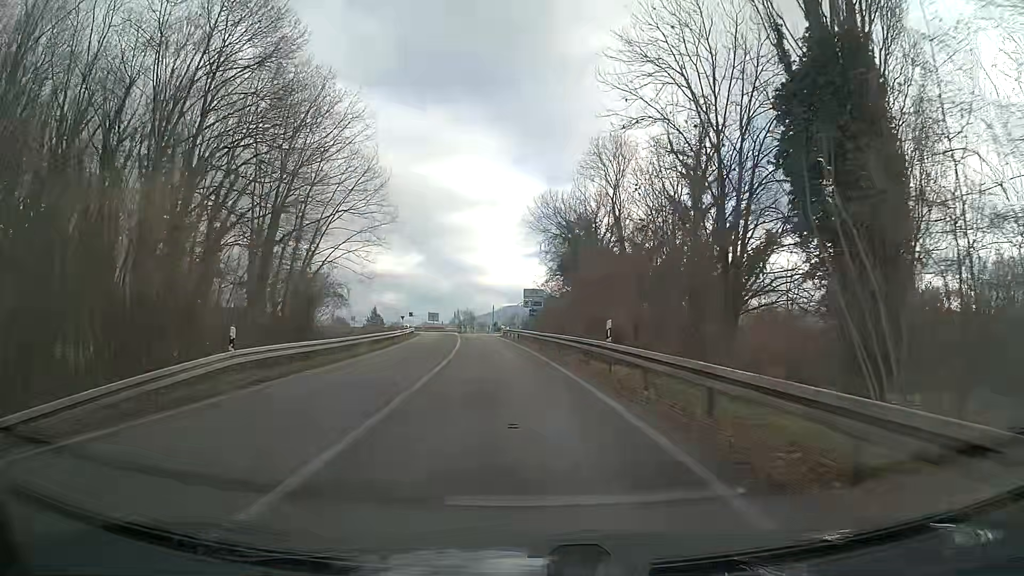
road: trunk_link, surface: asphalt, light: Day
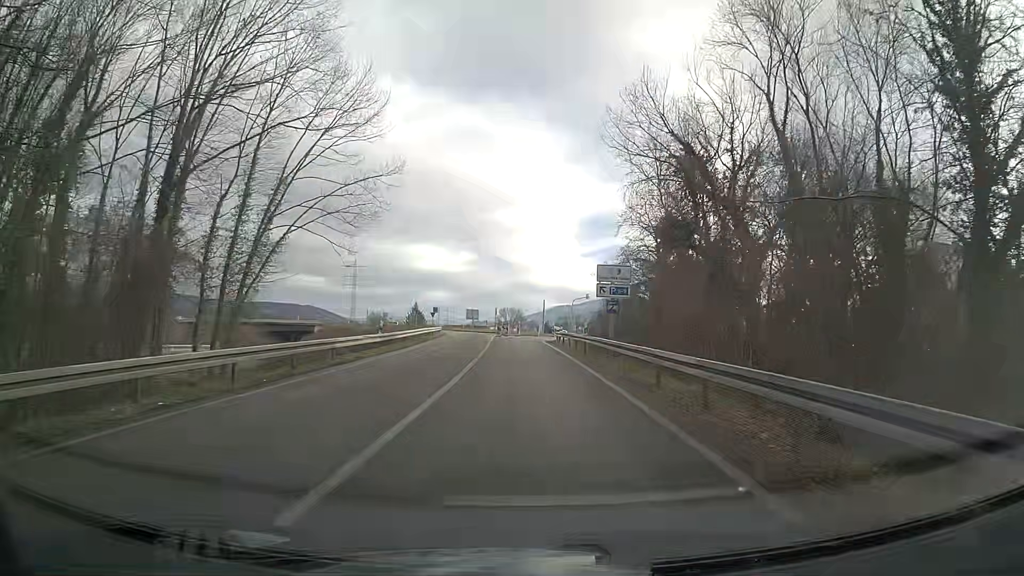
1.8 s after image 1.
(-1.1, +21.7) m; -5°
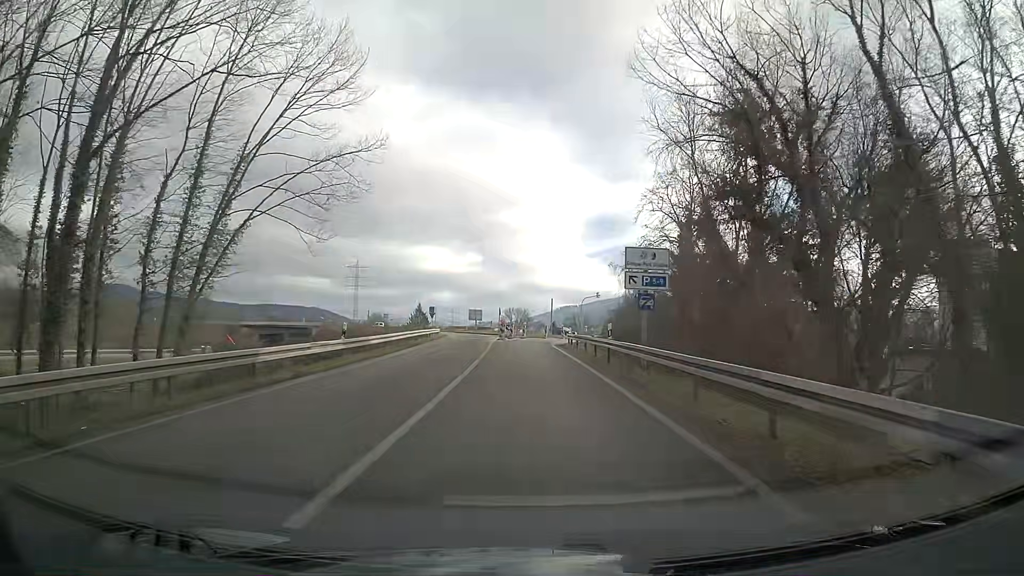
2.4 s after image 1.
(0.0, +7.0) m; -1°
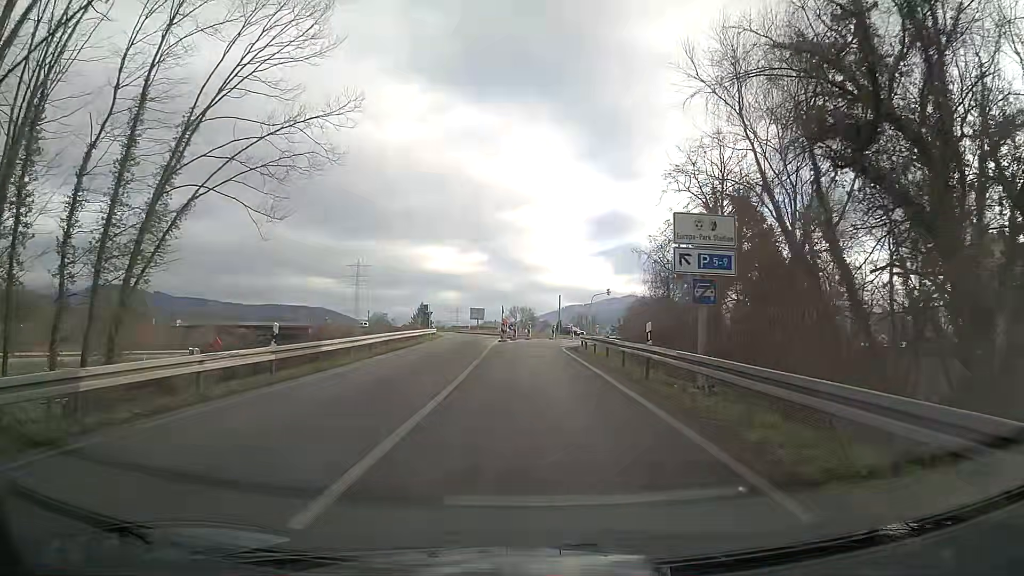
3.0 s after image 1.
(+0.1, +7.0) m; +1°
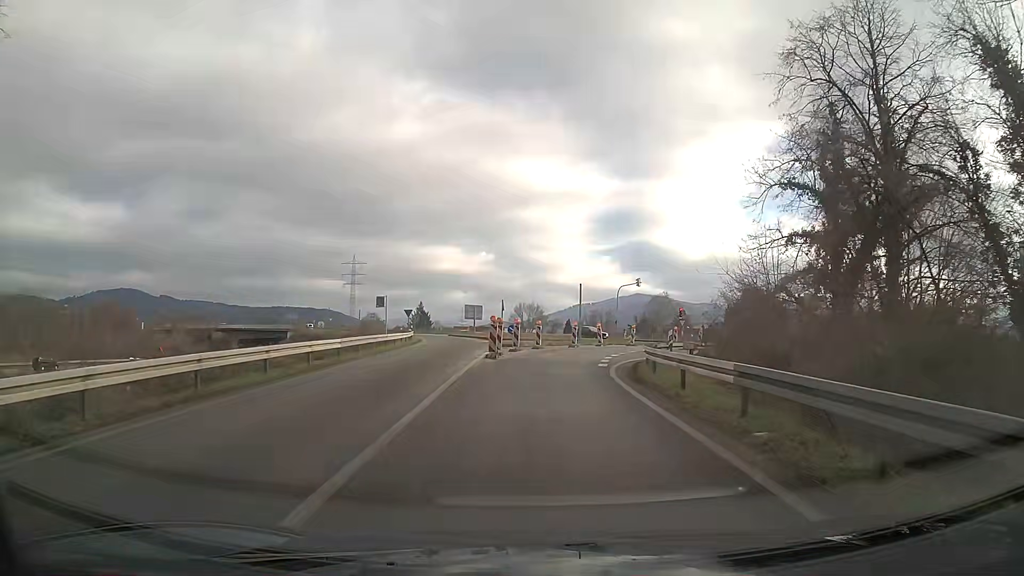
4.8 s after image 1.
(-0.2, +19.5) m; -1°
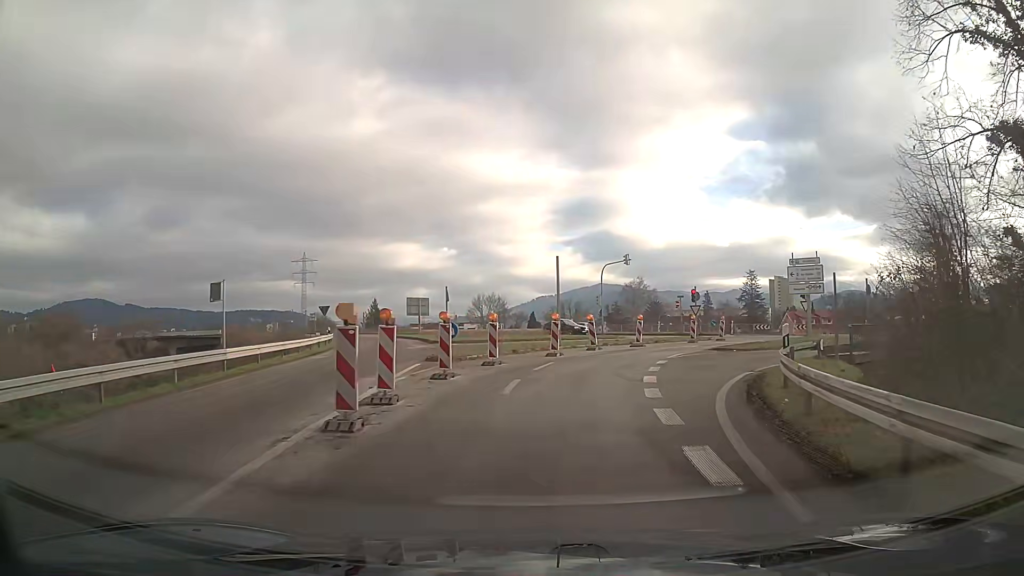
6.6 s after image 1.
(+0.4, +16.5) m; +3°
